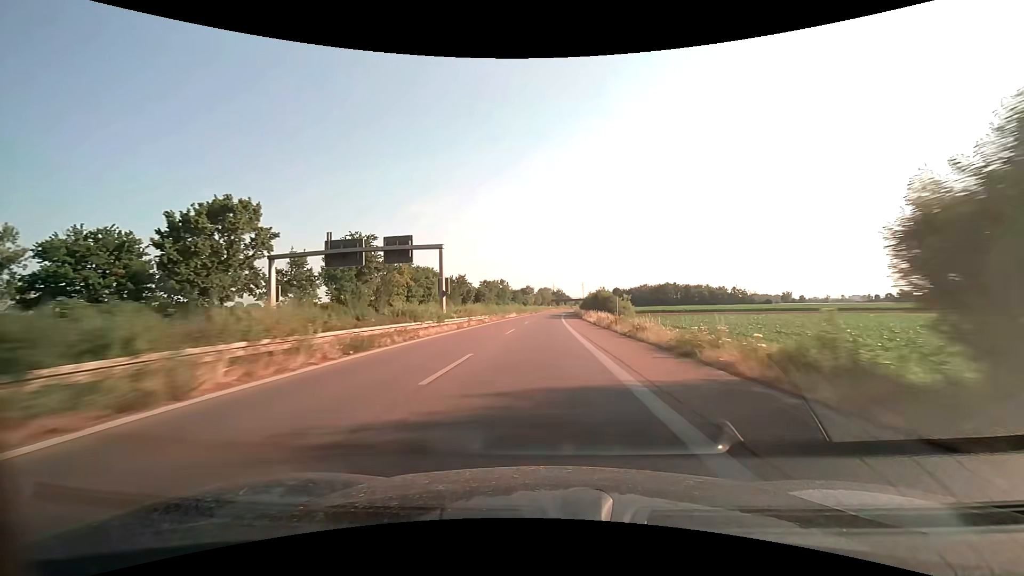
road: trunk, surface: asphalt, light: Day
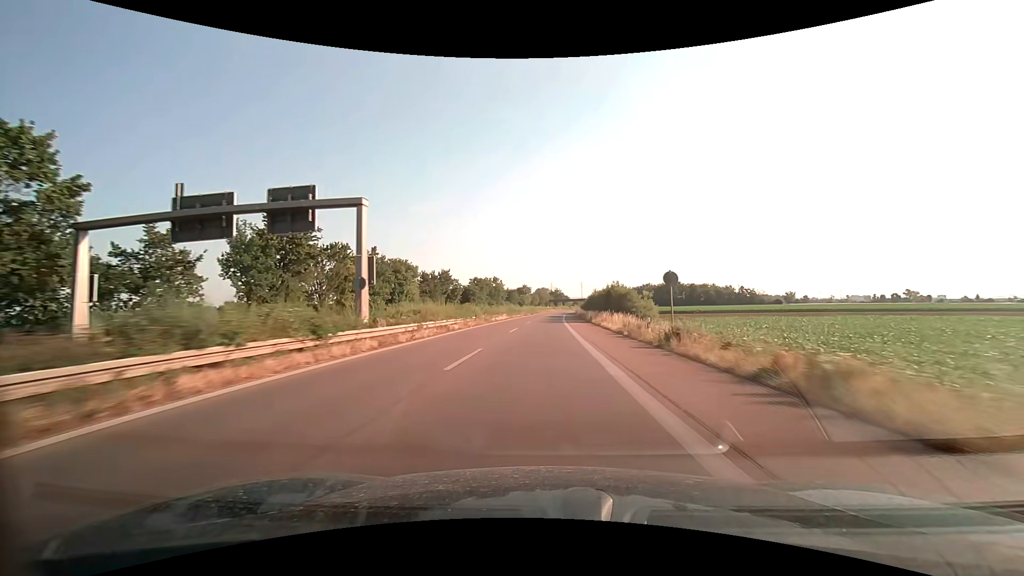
(+0.1, +15.8) m; 0°
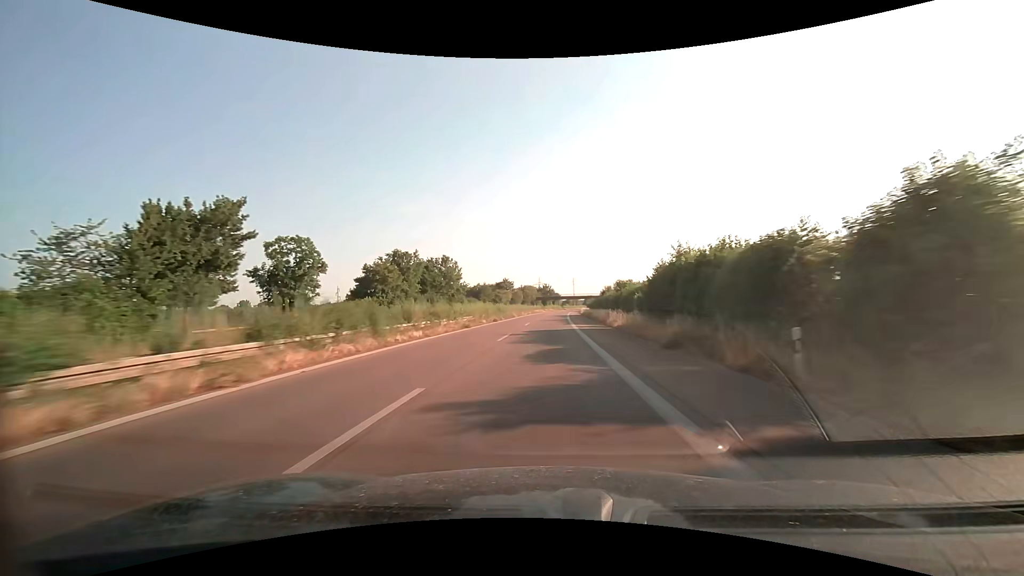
(+0.8, +63.1) m; +1°
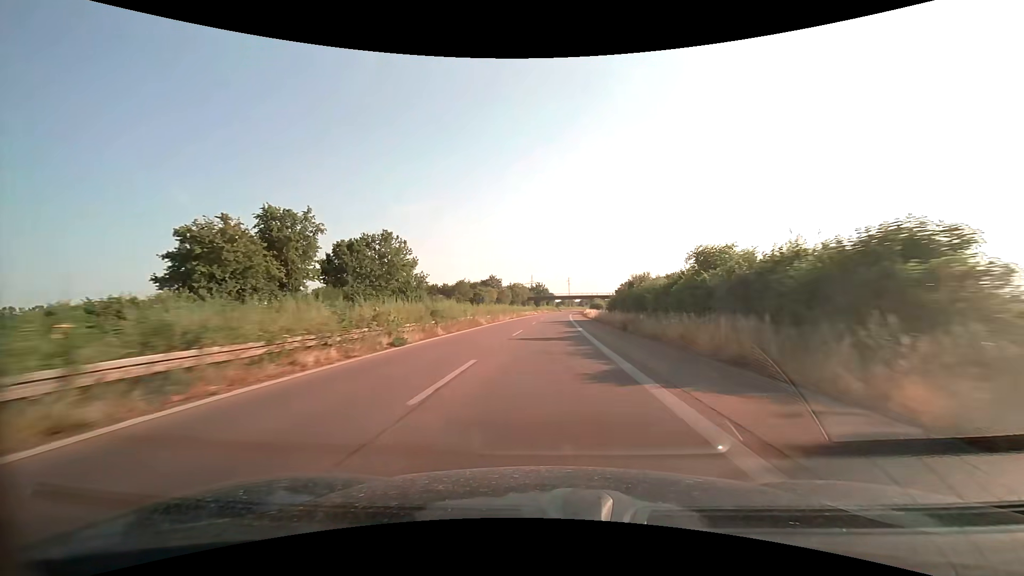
(+0.2, +31.6) m; +1°
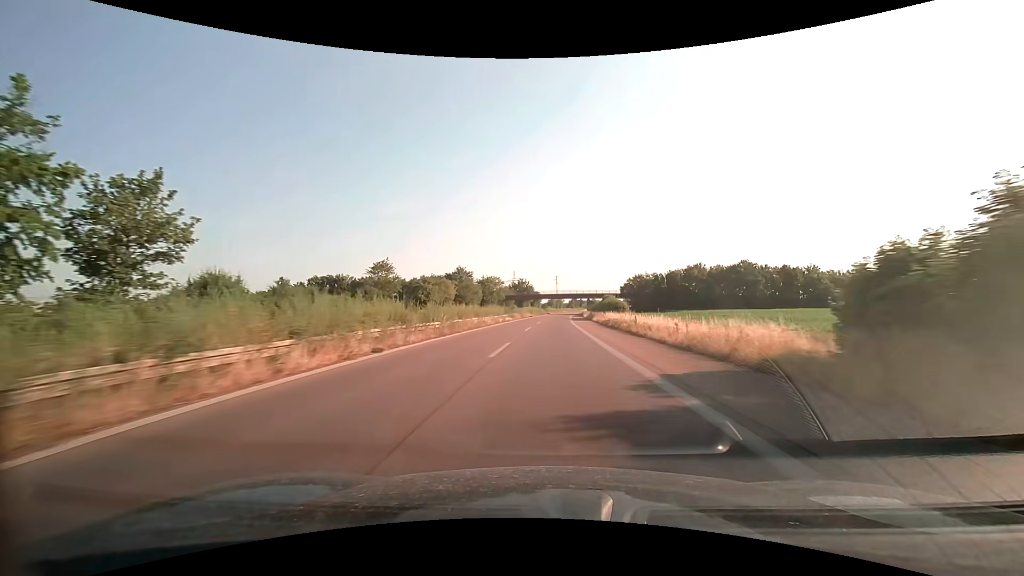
(+0.5, +47.4) m; +1°
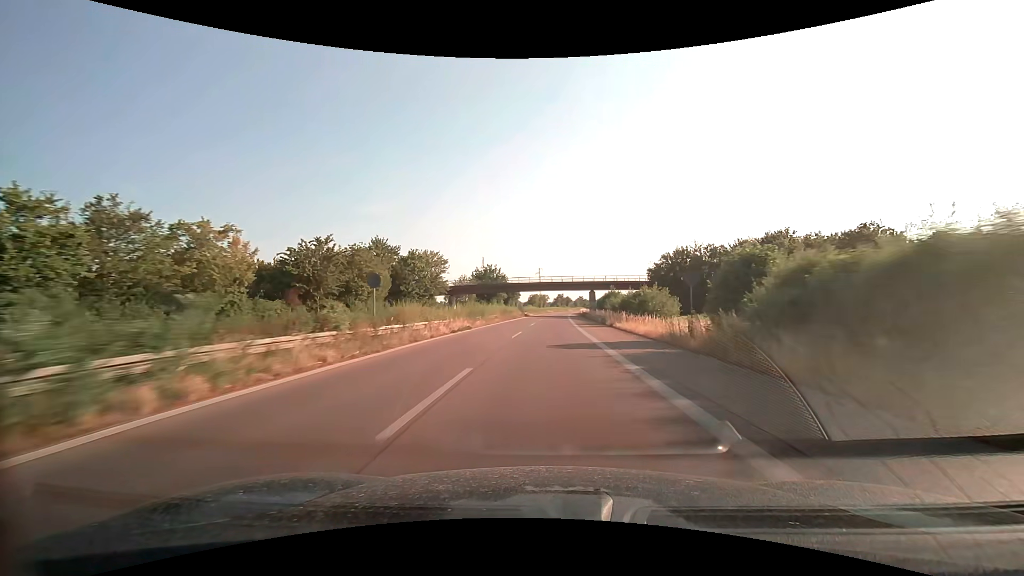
(+1.4, +63.1) m; +2°
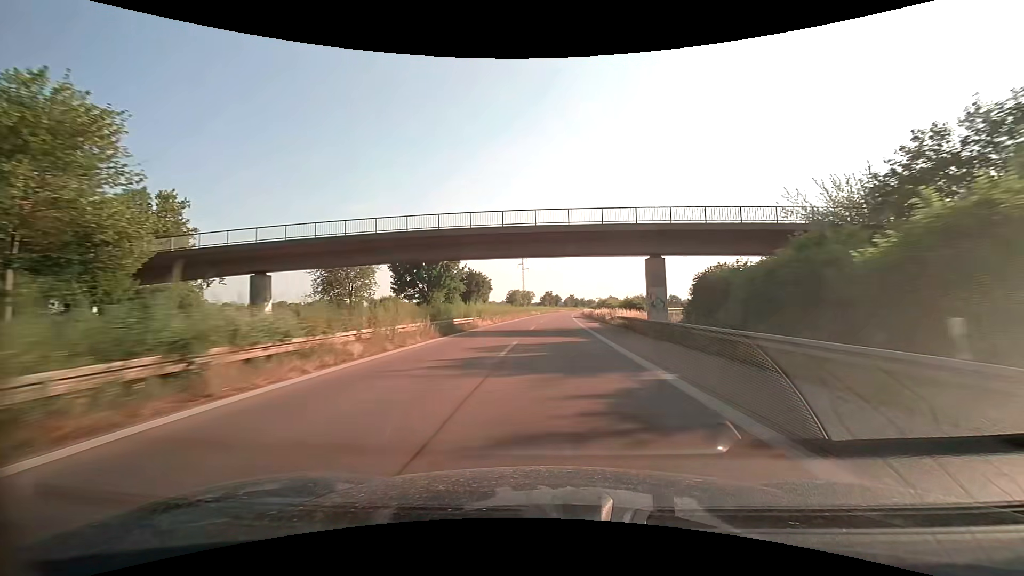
(+0.8, +63.2) m; +1°
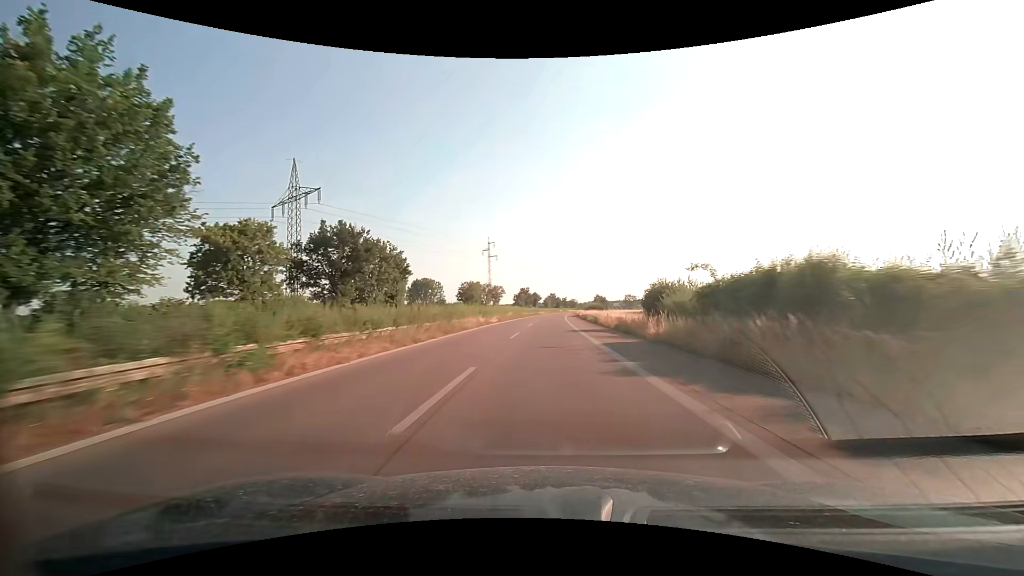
(+1.7, +63.1) m; +3°
(0, +10) (0, +20) (0, +30) (0, +40) (0, +50) (+1, +60) (+1, +70) (+1, +80) (+2, +90) (+2, +100) m
